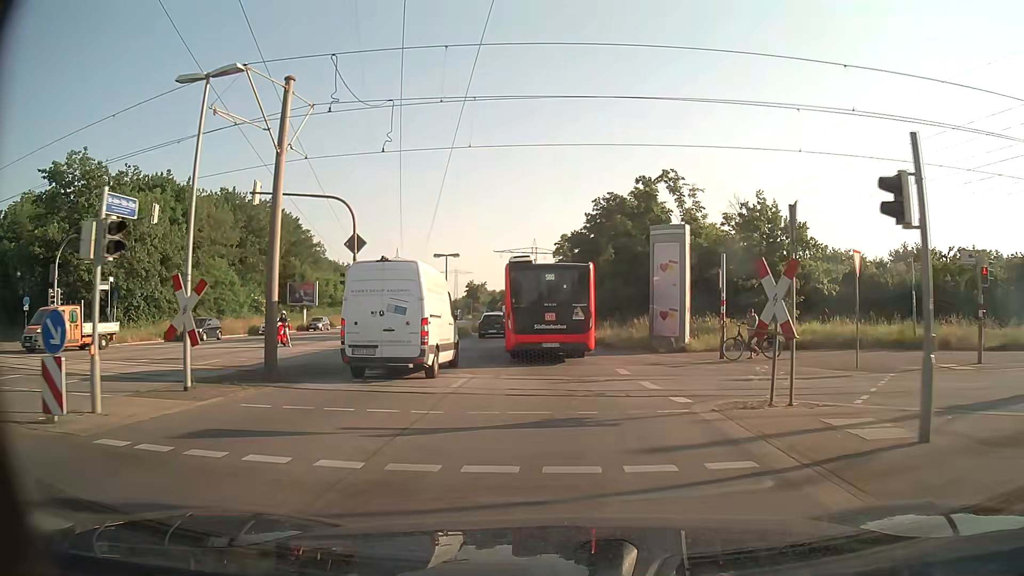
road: primary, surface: asphalt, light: Day
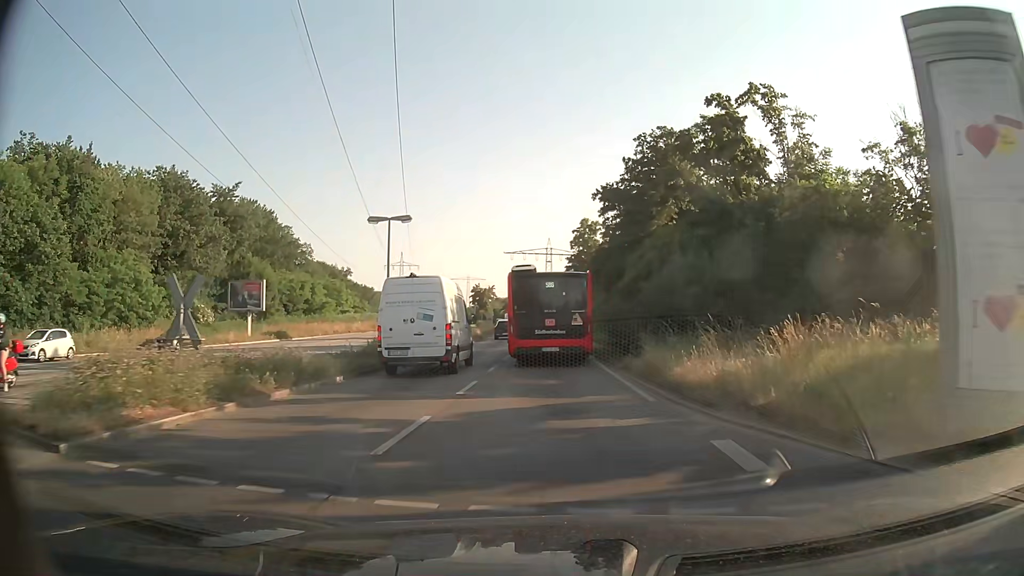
(-0.2, +19.5) m; -1°
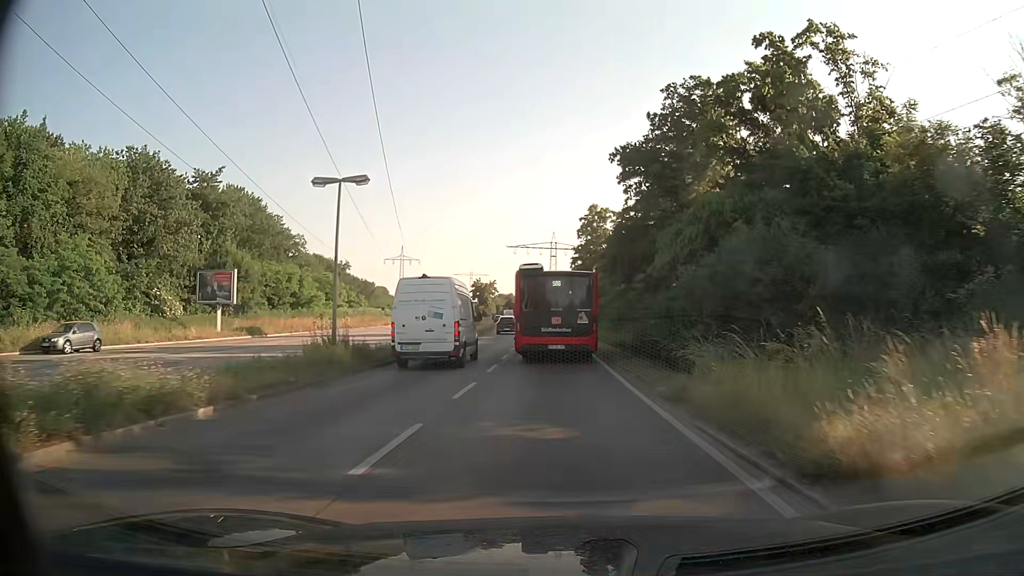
(-0.1, +6.9) m; -1°
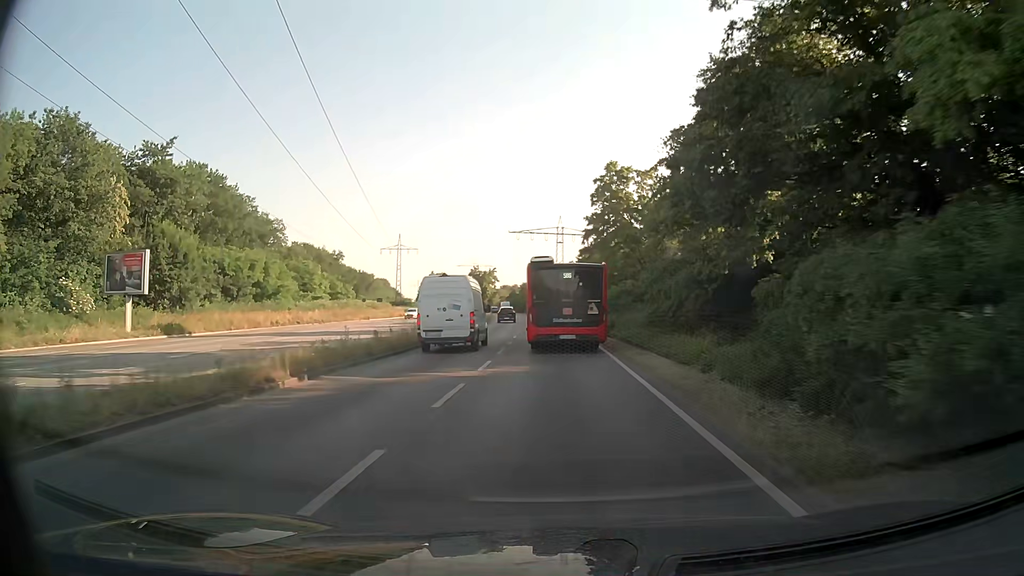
(0.0, +14.4) m; -1°
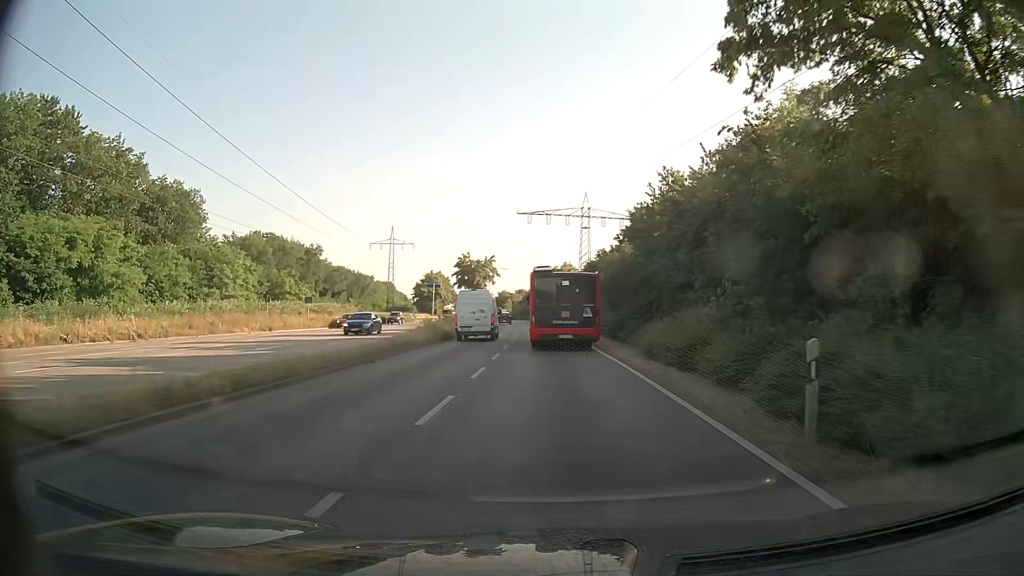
(-0.6, +38.0) m; -2°
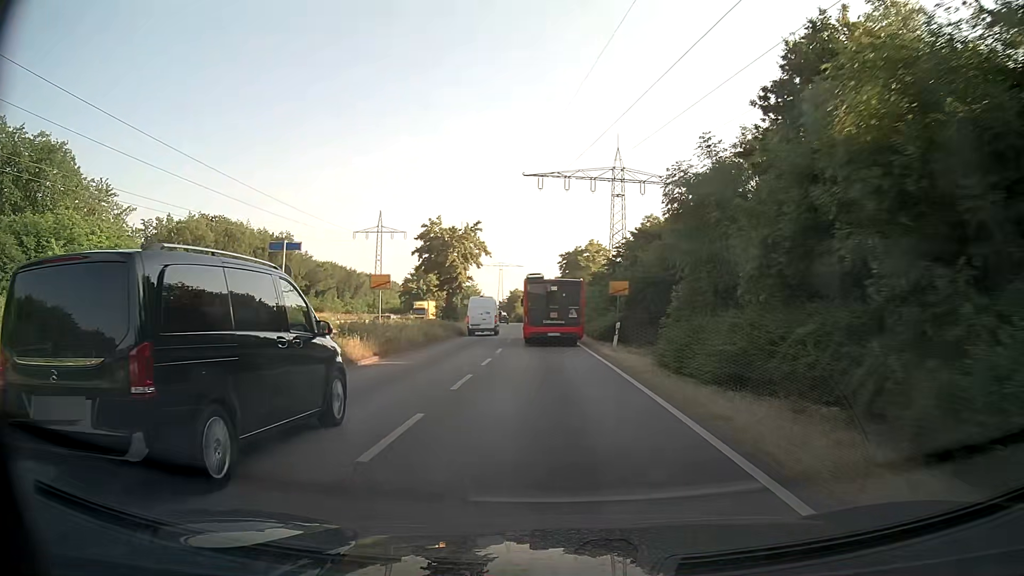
(-0.5, +32.6) m; -2°
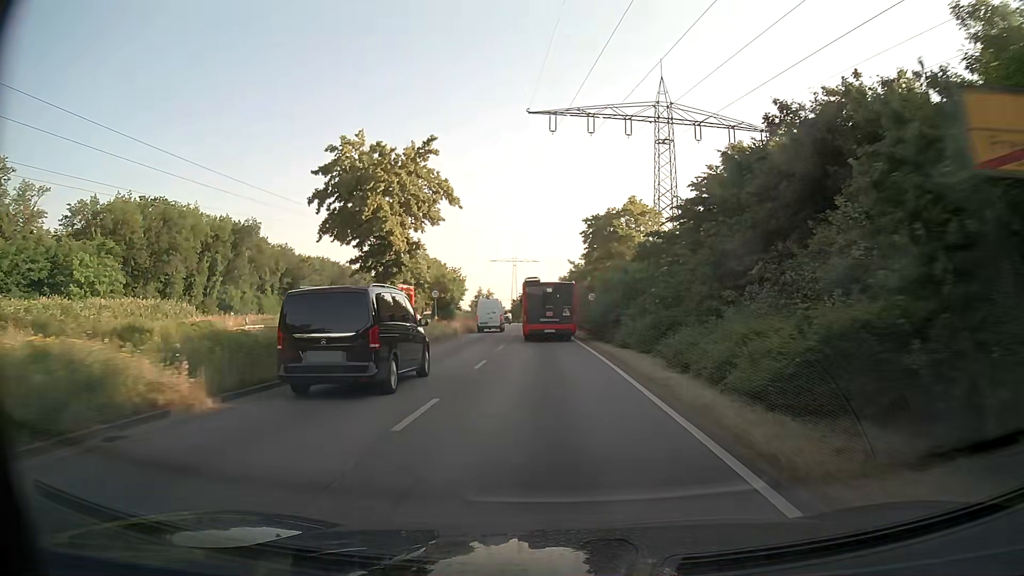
(-0.3, +25.8) m; -1°
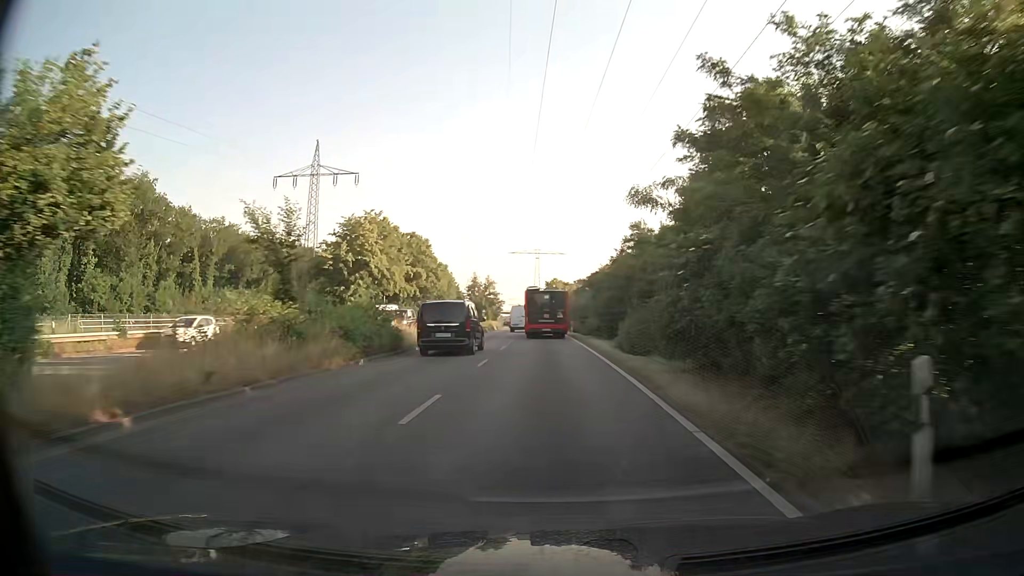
(-1.0, +45.1) m; -3°
(0, +10) (0, +20) (0, +30) (0, +40) (-1, +50) (-1, +60) (-1, +70) (-2, +80) (-2, +90) (-3, +100) m
